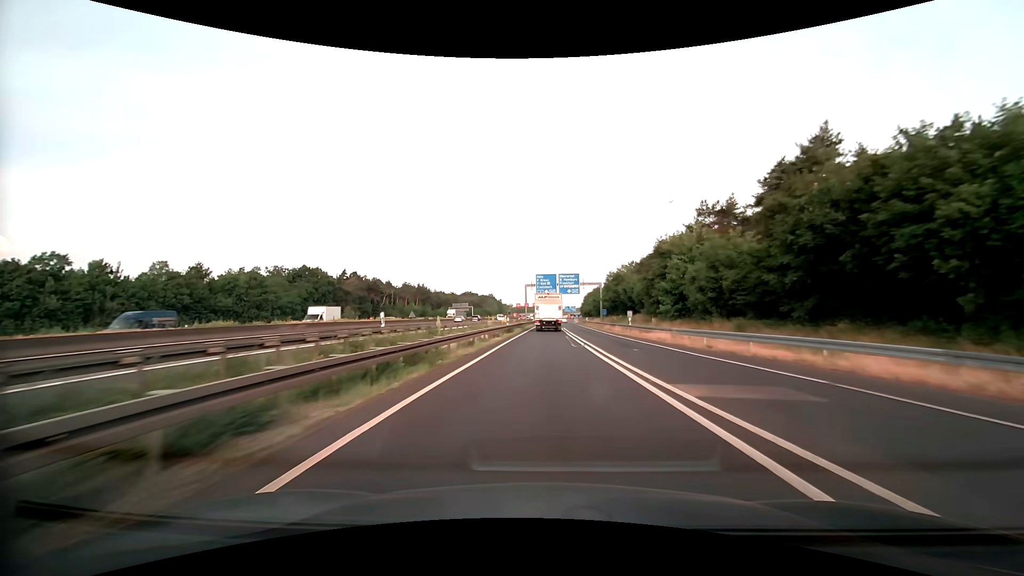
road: motorway_link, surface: asphalt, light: Day
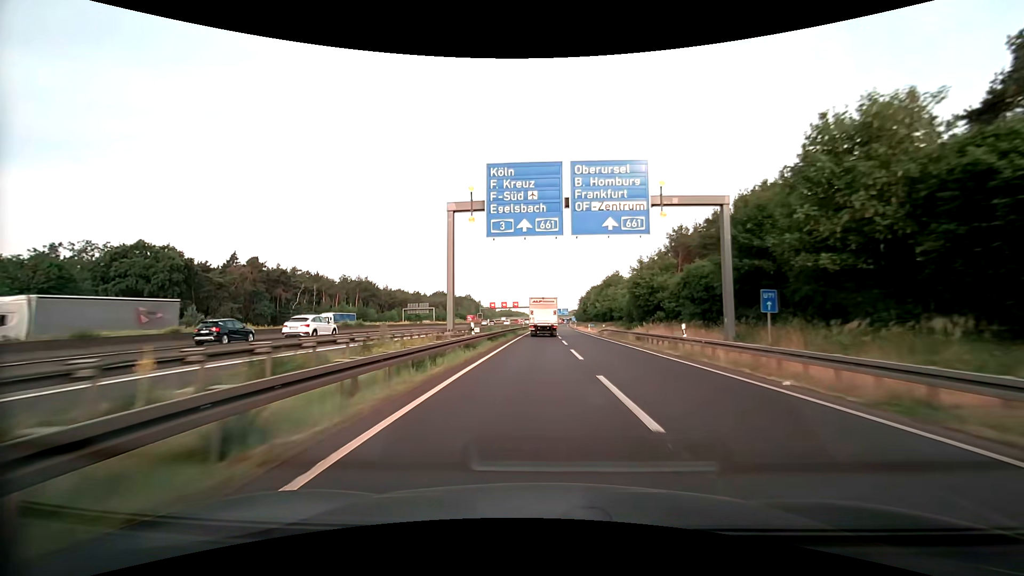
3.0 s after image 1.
(+0.8, +65.4) m; +1°
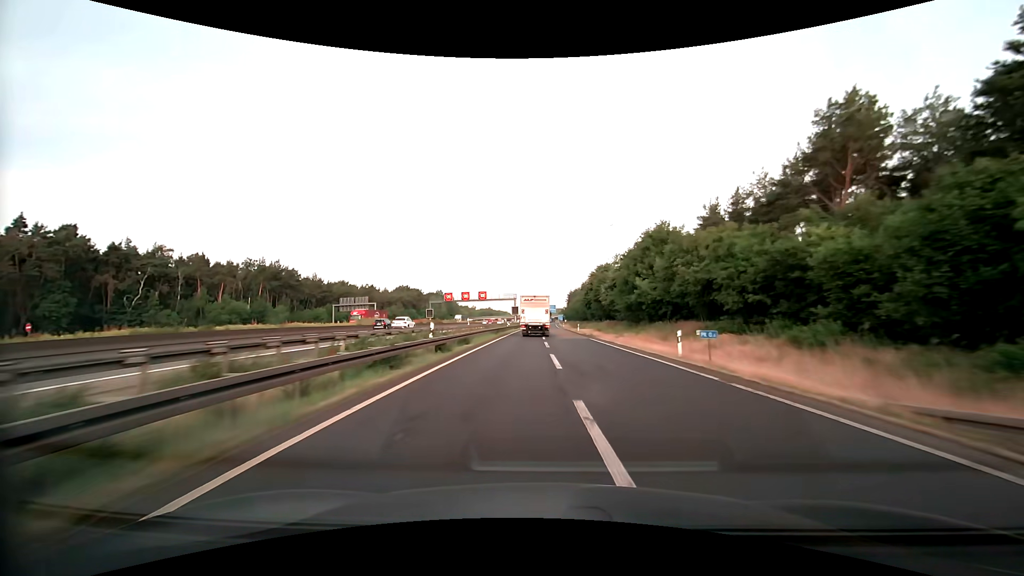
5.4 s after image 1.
(+0.7, +52.6) m; +2°
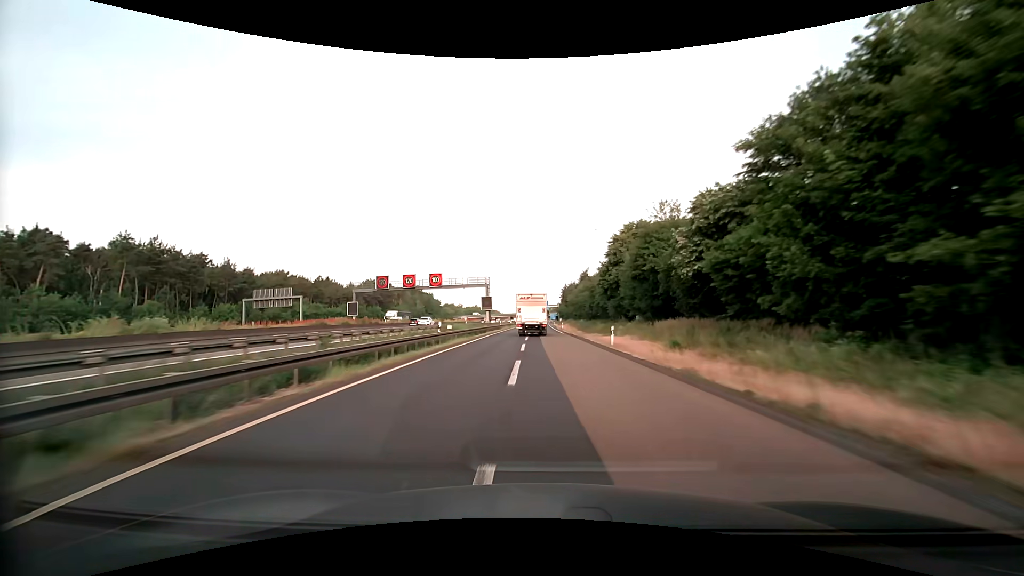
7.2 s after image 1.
(+0.4, +39.6) m; +1°
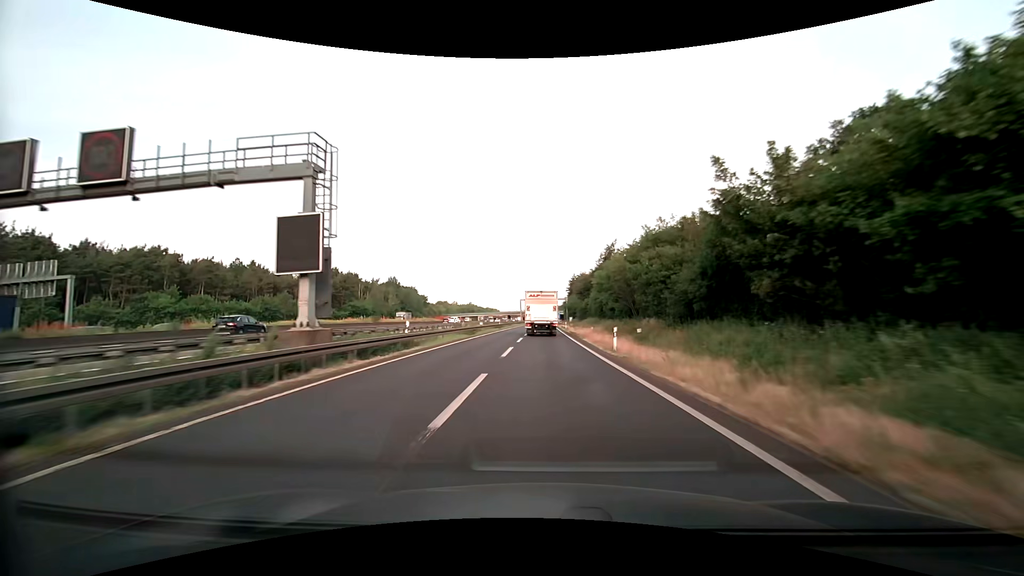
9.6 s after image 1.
(-0.3, +52.7) m; -1°
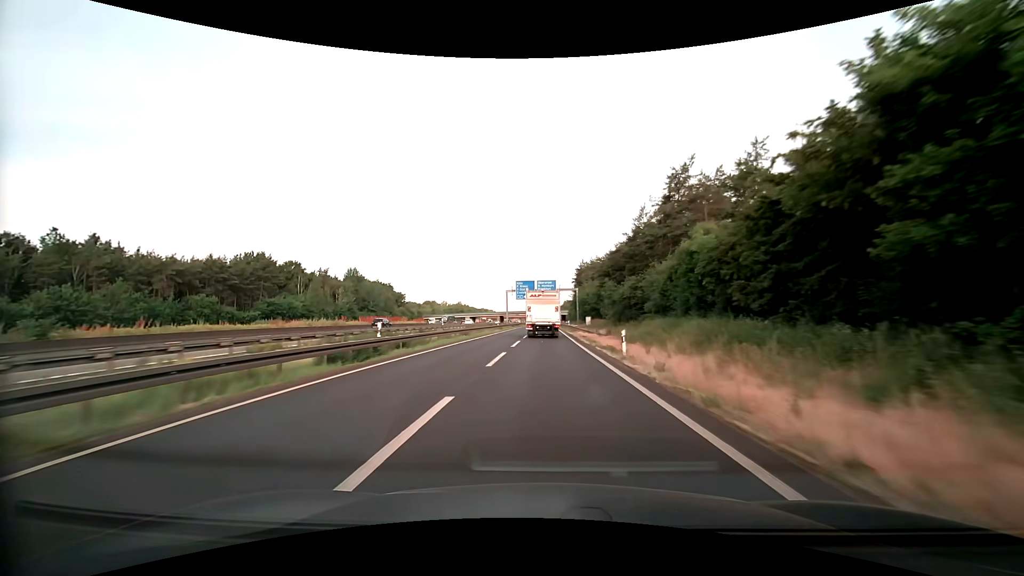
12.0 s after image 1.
(+0.2, +51.5) m; 0°
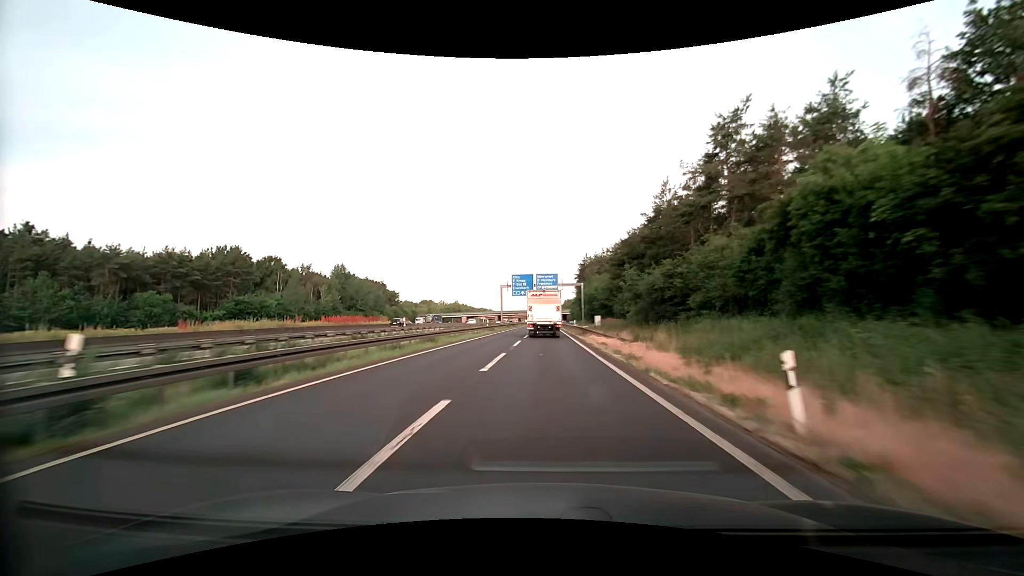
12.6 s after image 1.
(0.0, +12.7) m; 0°
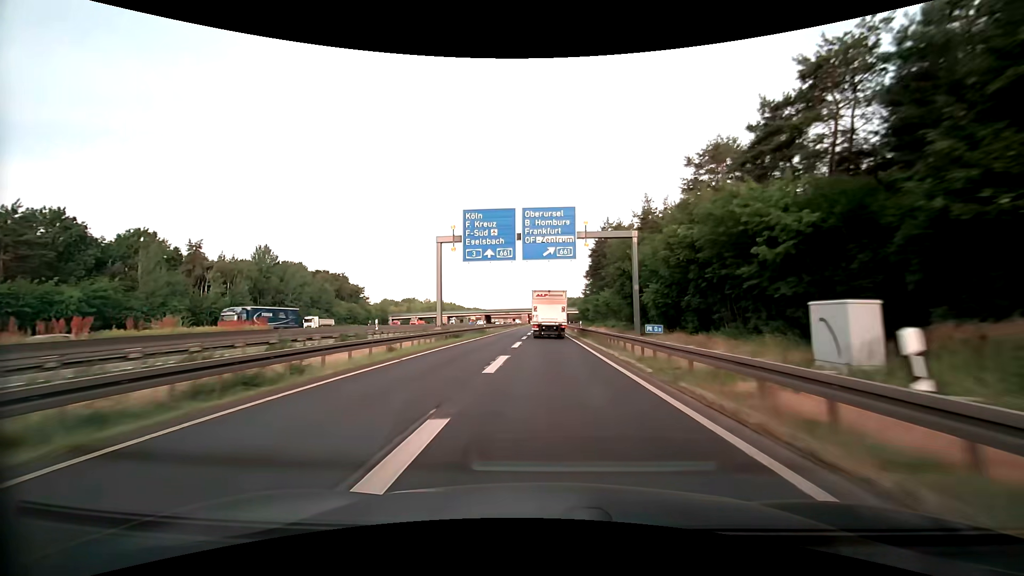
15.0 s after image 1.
(0.0, +49.9) m; 0°
(0, +10) (0, +20) (0, +30) (0, +40) (0, +50) (0, +60) (0, +70) (0, +80) (0, +90) (+1, +100) m
